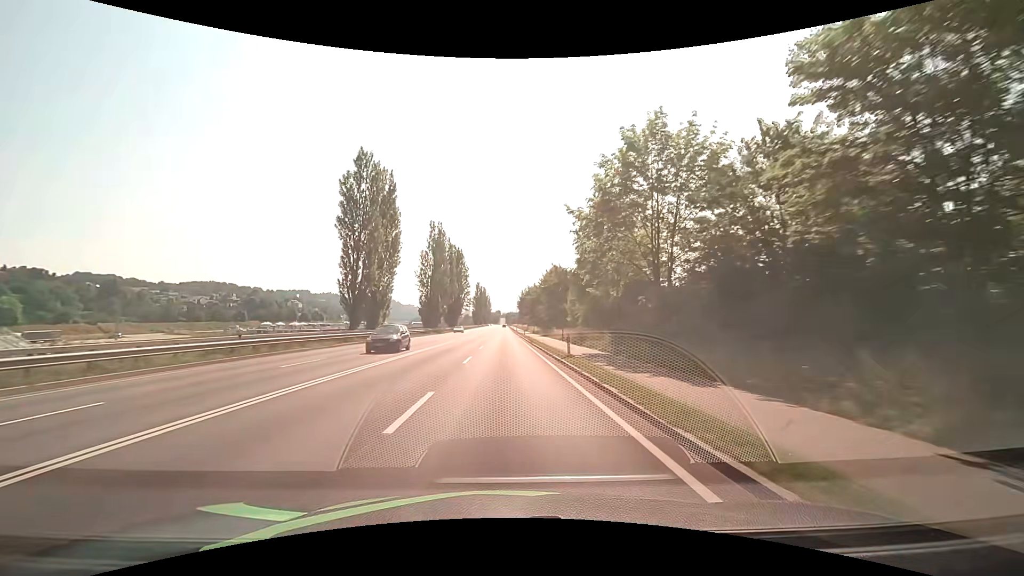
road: primary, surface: asphalt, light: Day
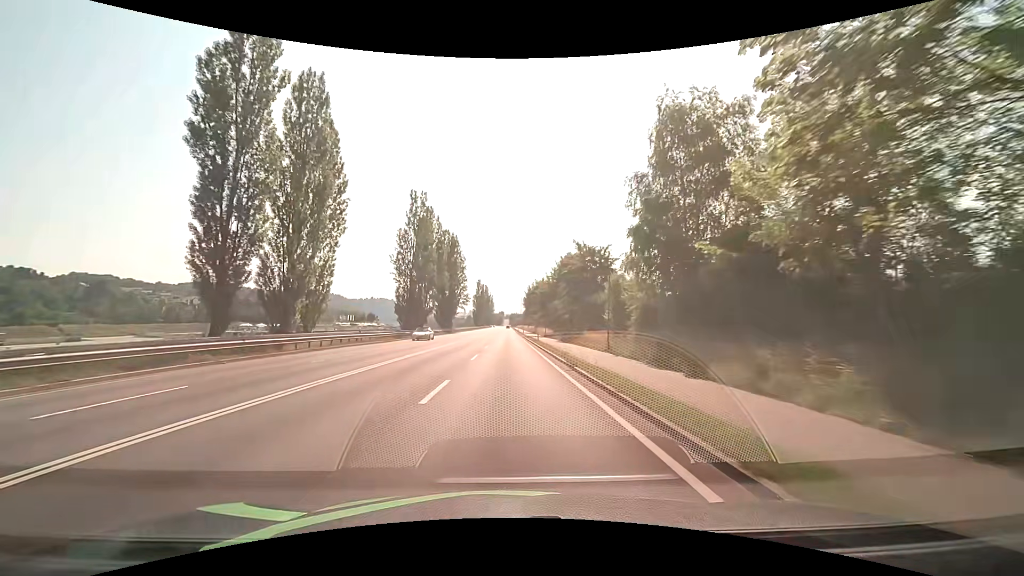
(-0.1, +21.6) m; -1°
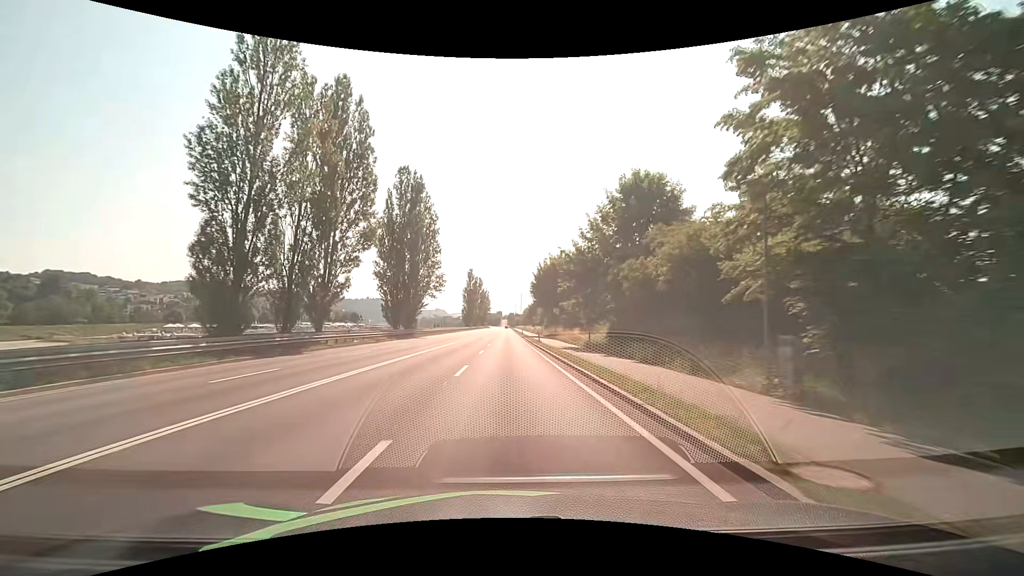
(+0.1, +43.1) m; 0°
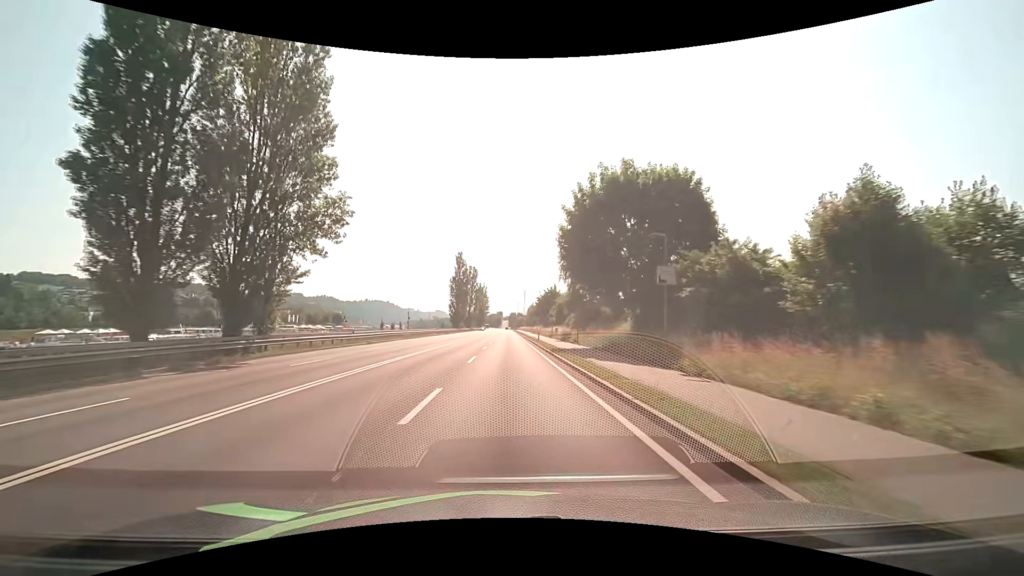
(+0.1, +43.0) m; 0°
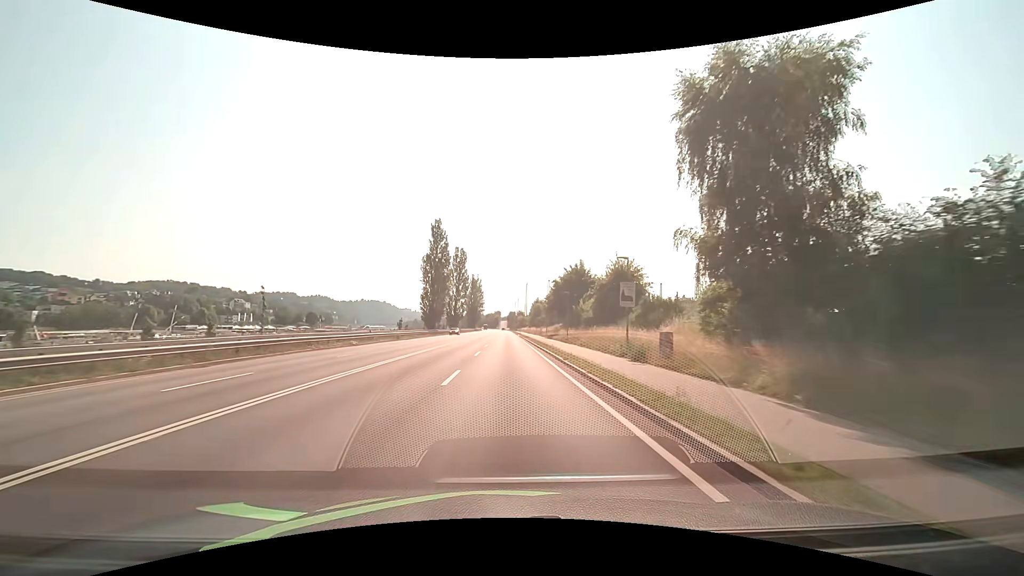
(-0.1, +42.9) m; 0°
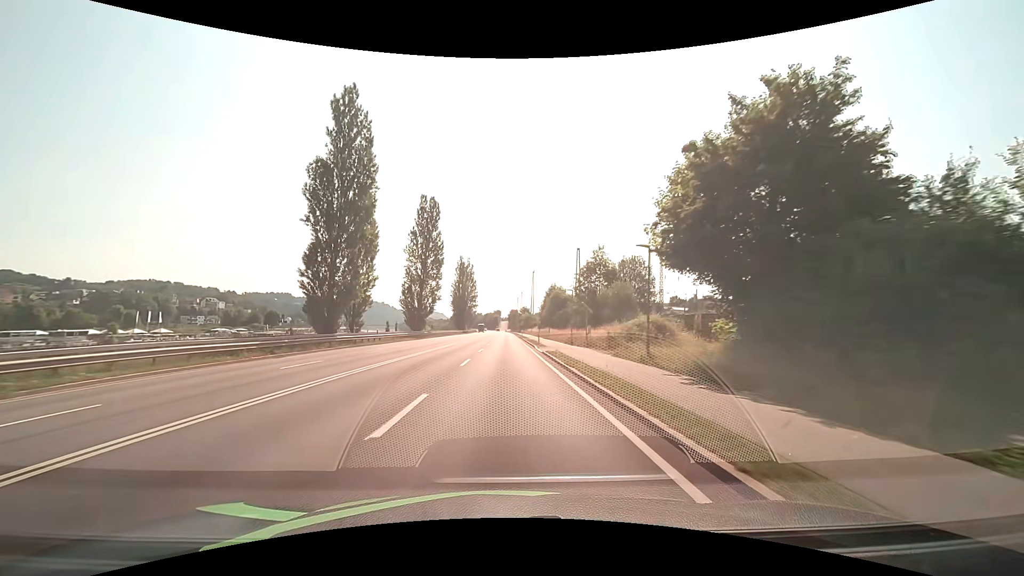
(+0.2, +53.6) m; 0°
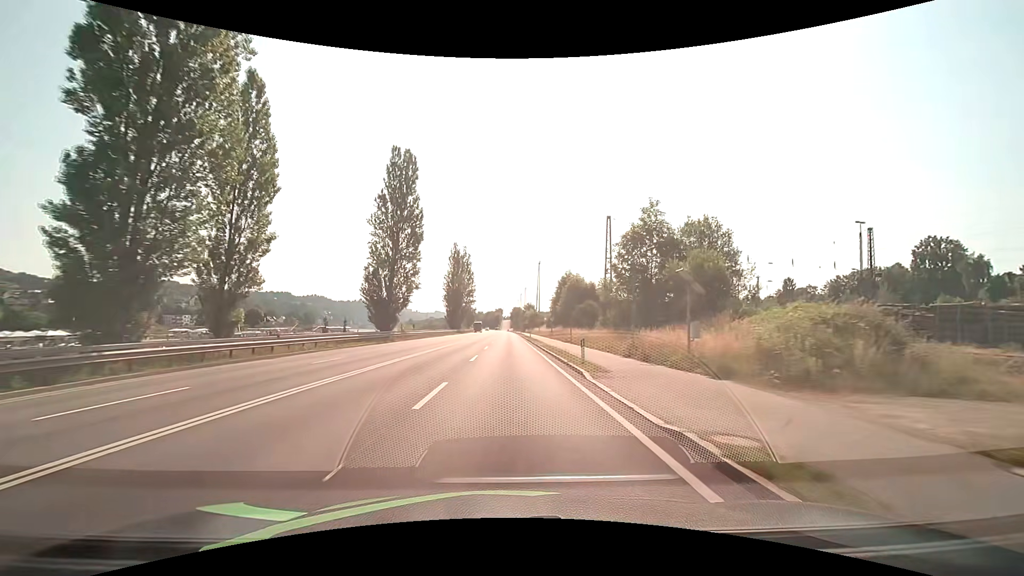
(-0.1, +21.5) m; 0°
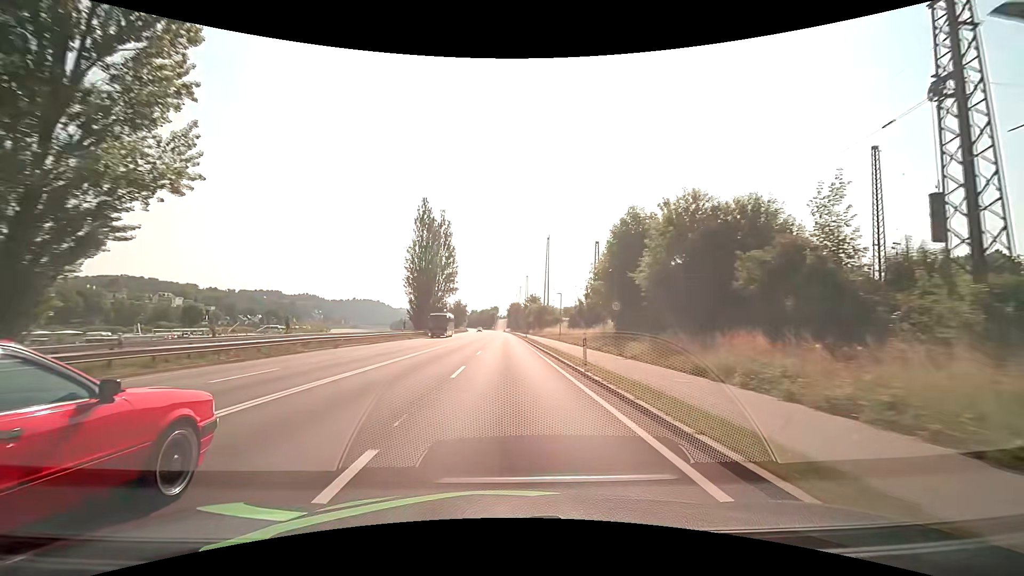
(+0.1, +43.1) m; 0°
(0, +10) (0, +20) (0, +30) (0, +40) (0, +50) (0, +60) (0, +70) (0, +80) (0, +90) (0, +100) m
